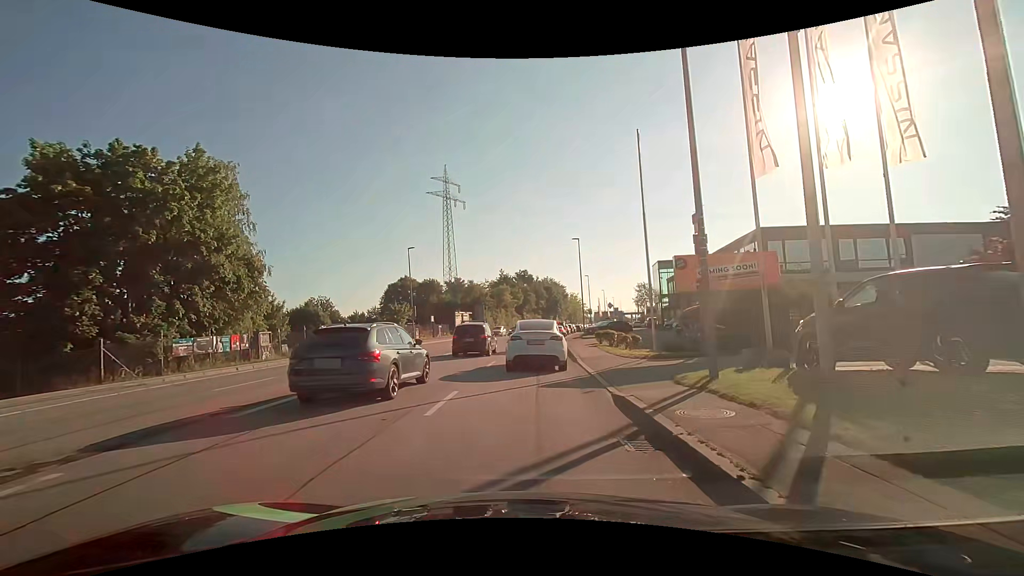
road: tertiary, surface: asphalt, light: Day
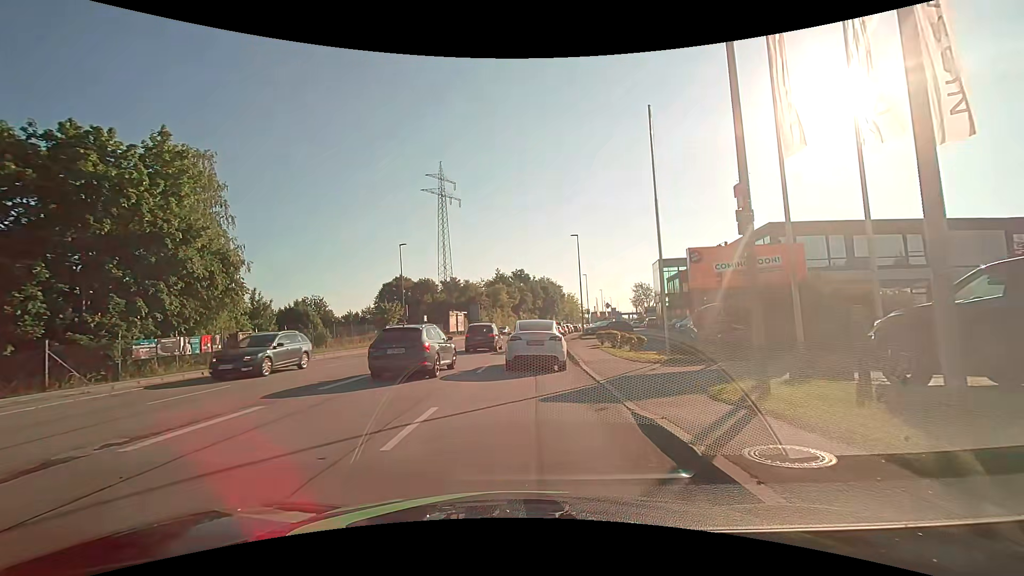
(0.0, +2.2) m; +1°
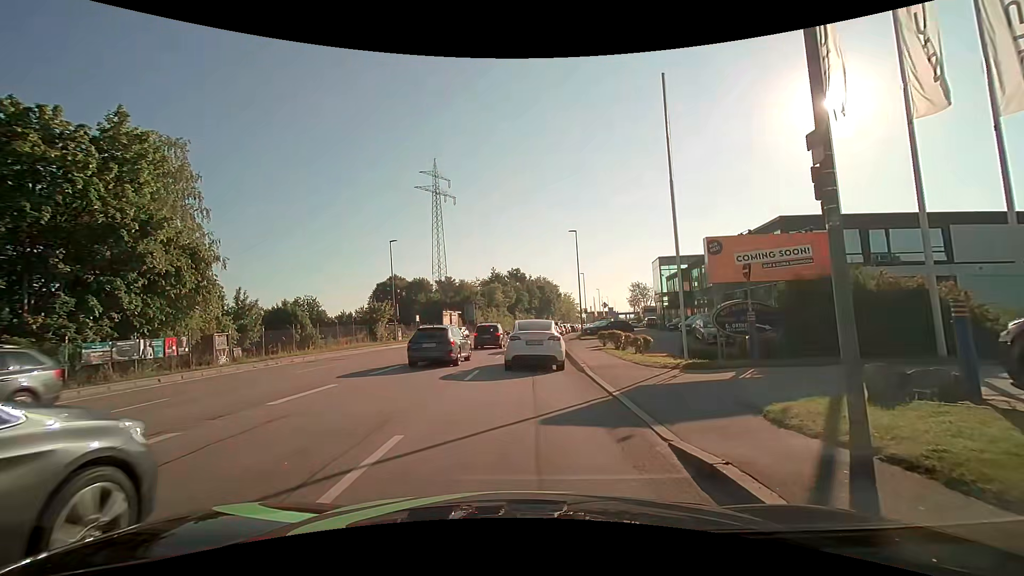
(0.0, +2.2) m; -2°
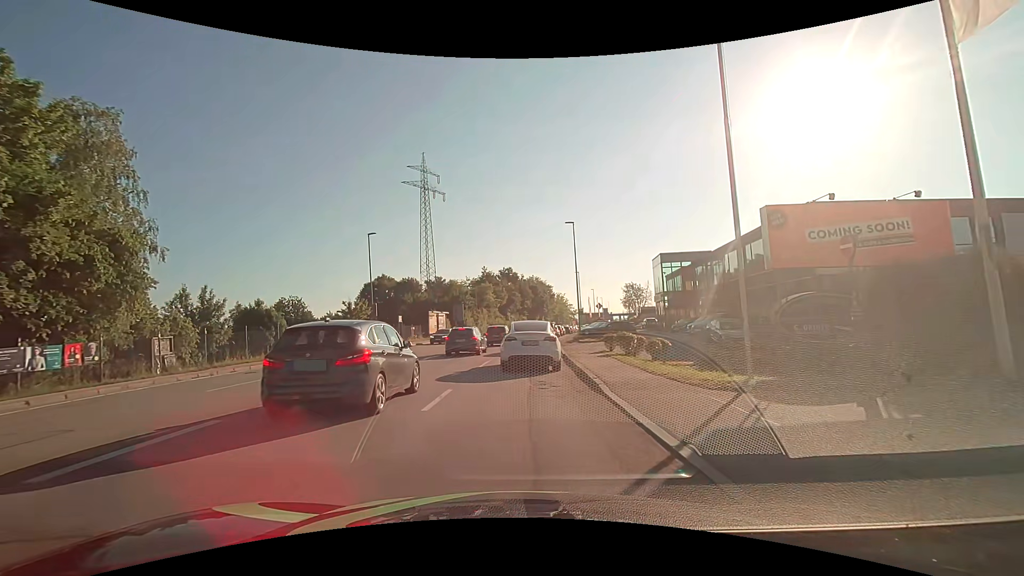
(+0.1, +4.6) m; +2°
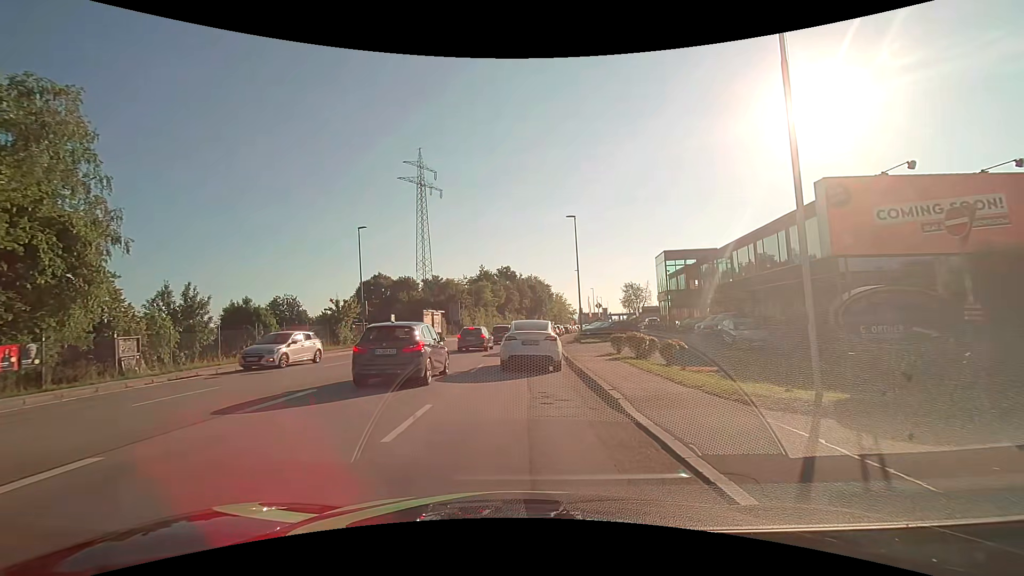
(0.0, +2.3) m; -1°
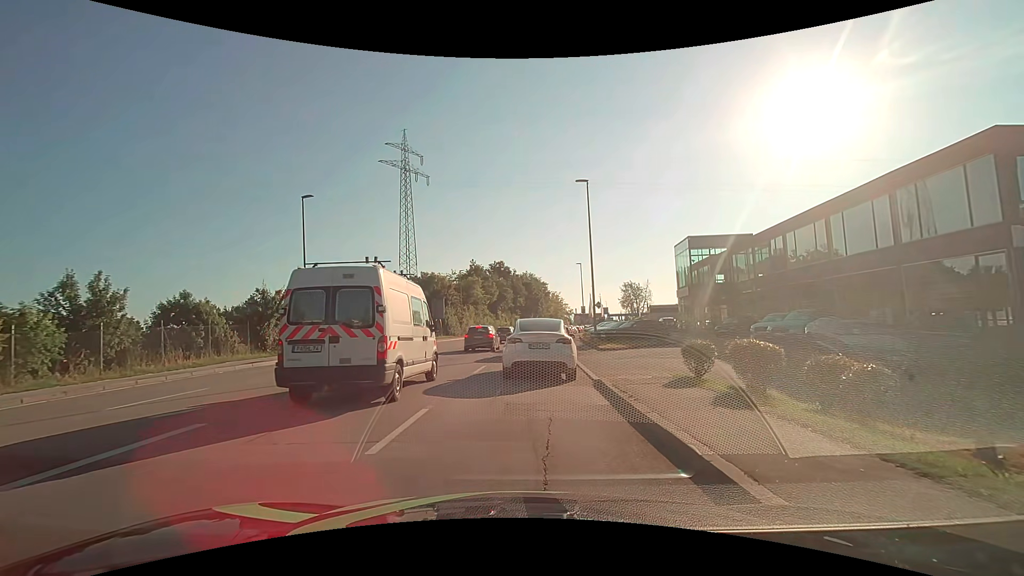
(+0.1, +10.0) m; +2°
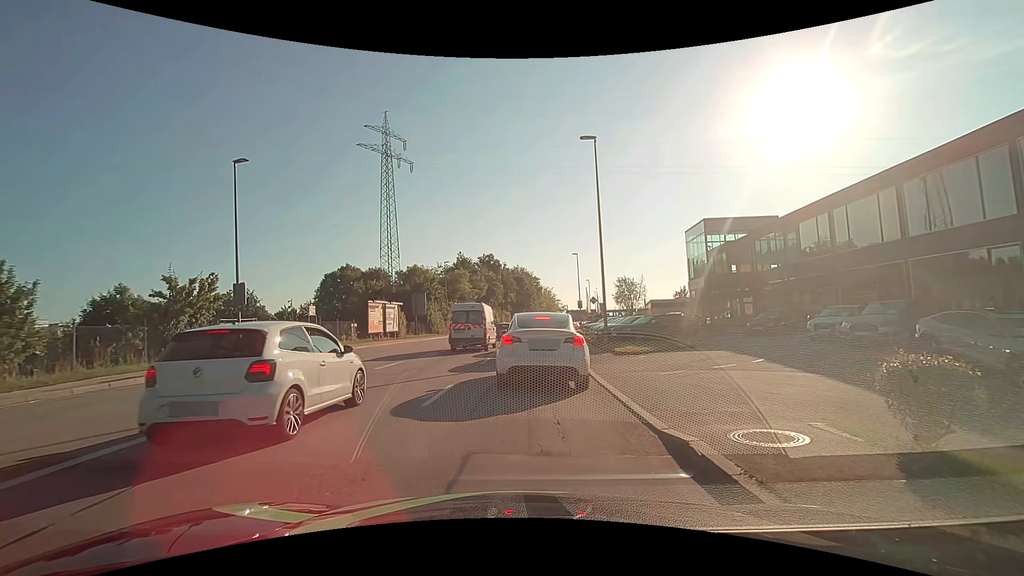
(0.0, +6.5) m; +2°
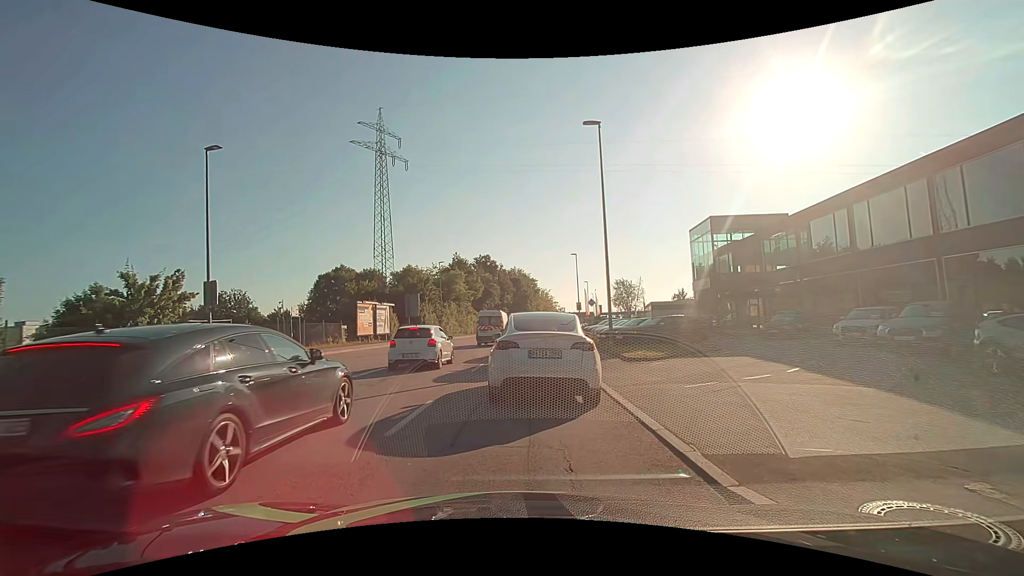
(0.0, +2.0) m; -1°
